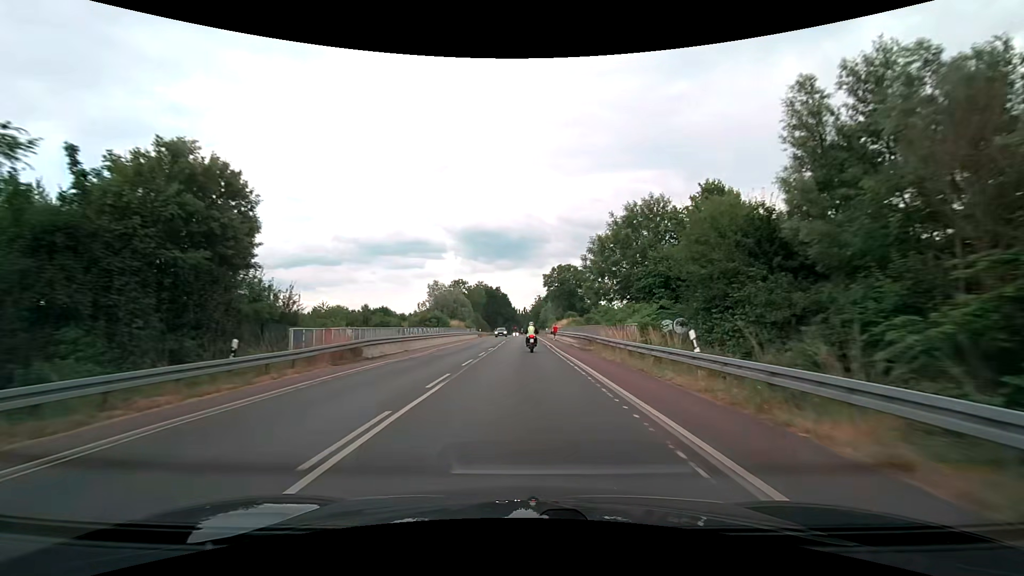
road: secondary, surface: asphalt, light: Day
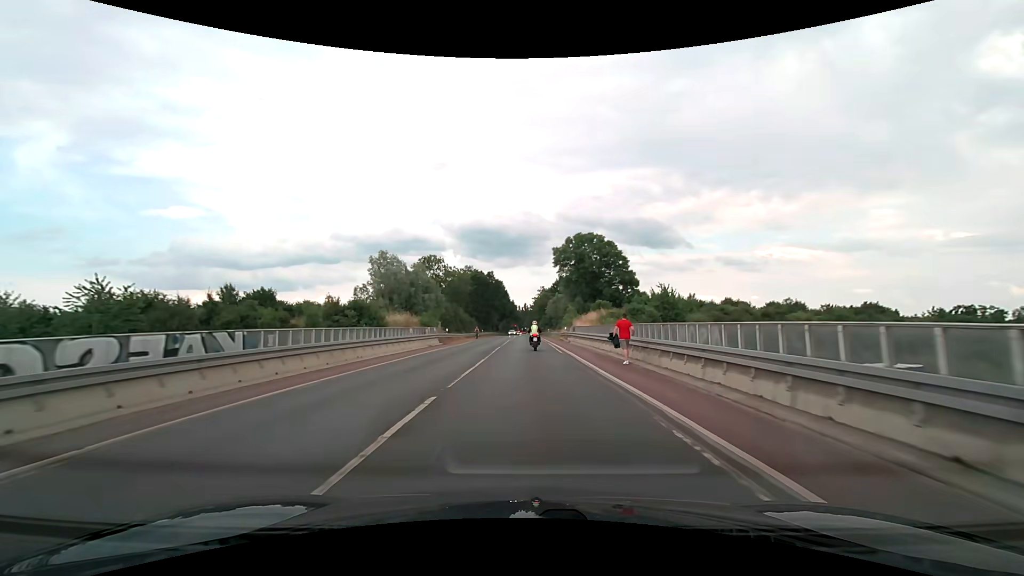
(-0.1, +40.5) m; 0°
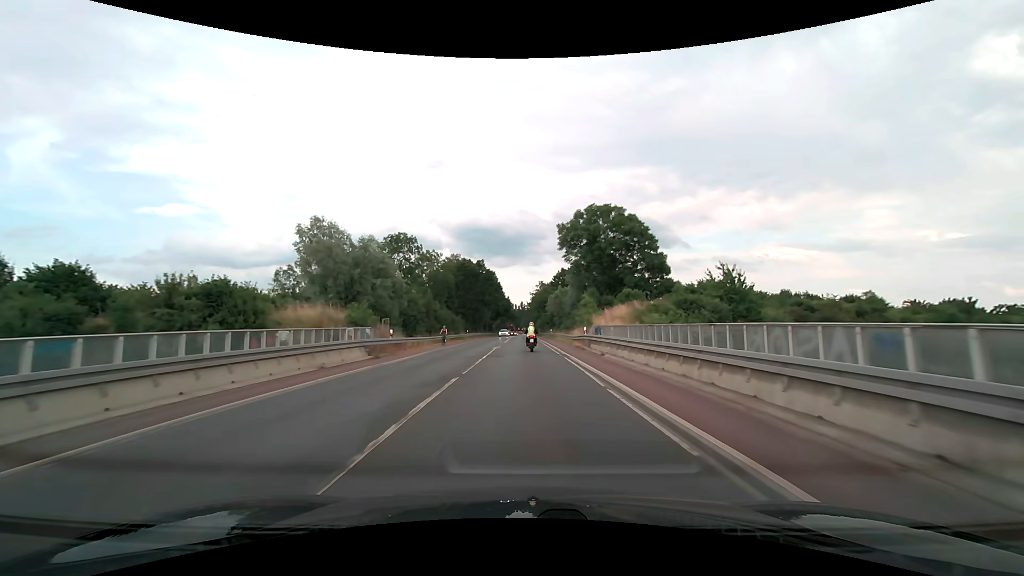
(+0.1, +20.1) m; +1°
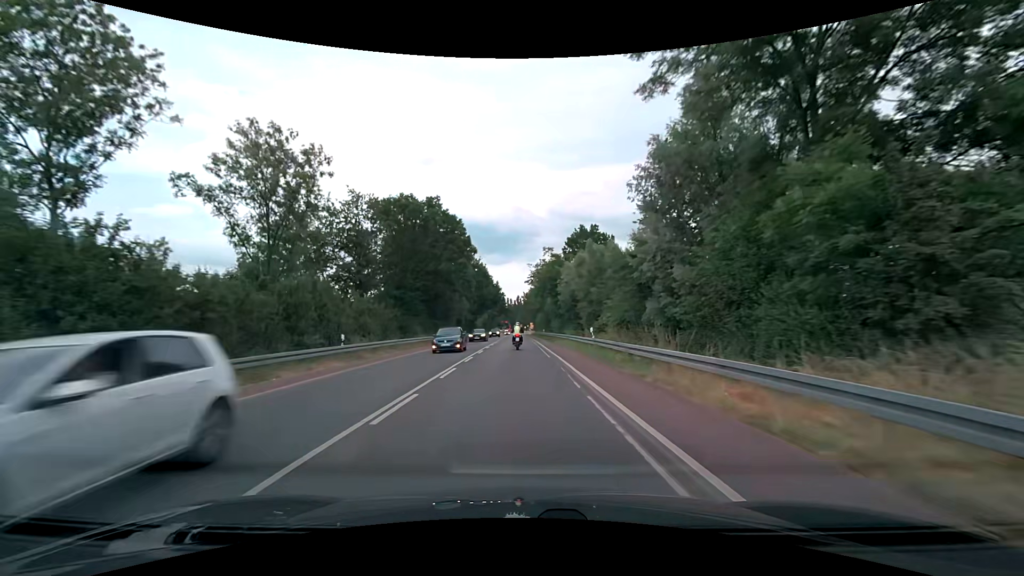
(+0.4, +49.8) m; 0°
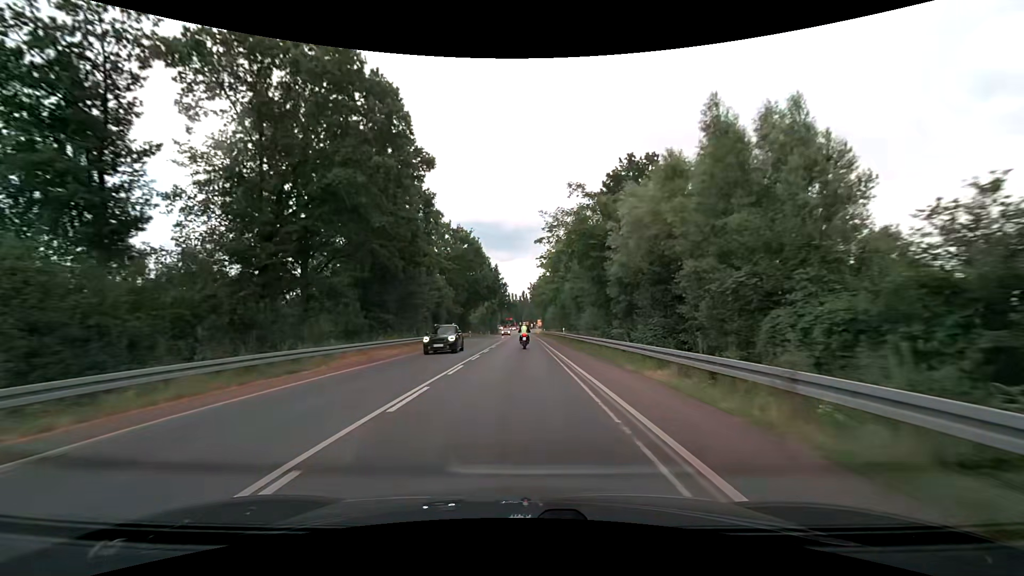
(-0.2, +30.3) m; -1°
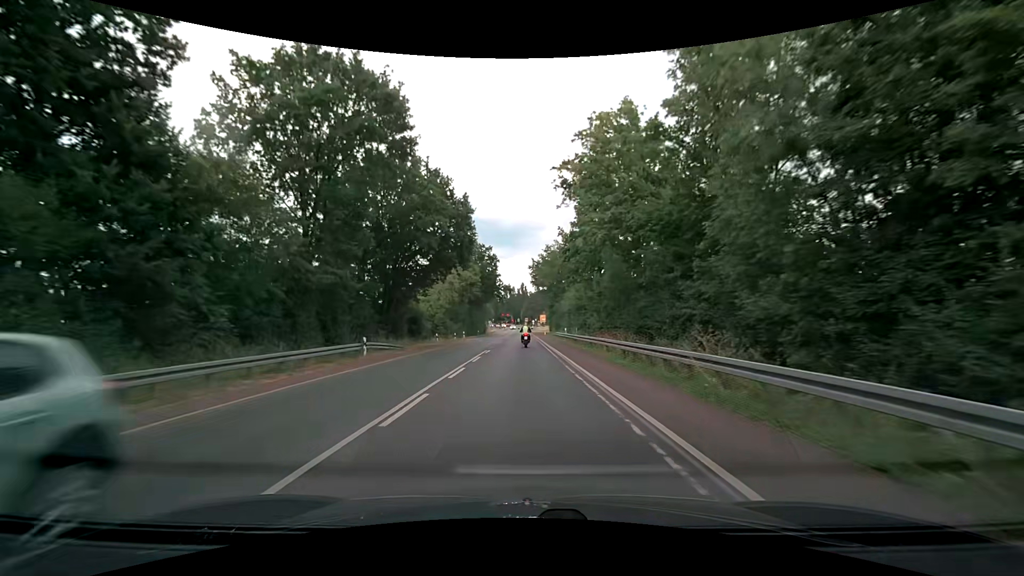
(0.0, +51.0) m; 0°
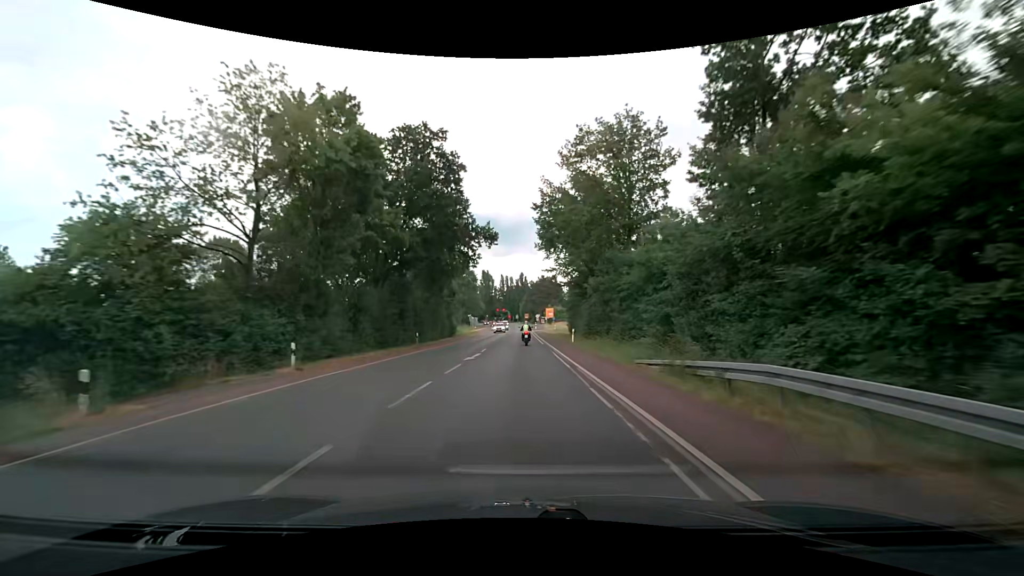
(+0.2, +53.0) m; +1°
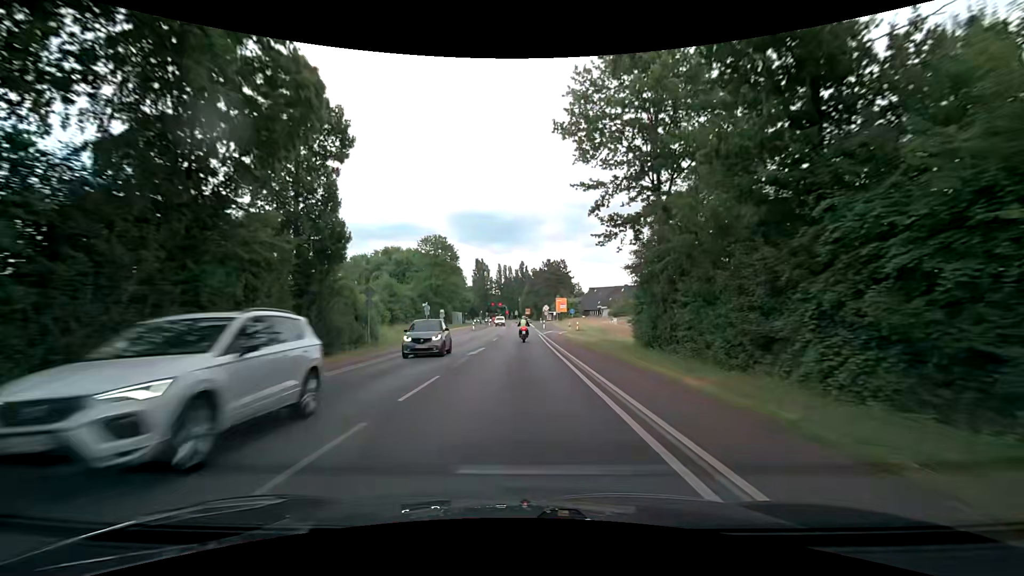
(-0.3, +41.0) m; -1°
(0, +10) (0, +20) (0, +30) (0, +40) (0, +50) (+1, +60) (+1, +70) (+1, +80) (+1, +90) (+1, +100) m
